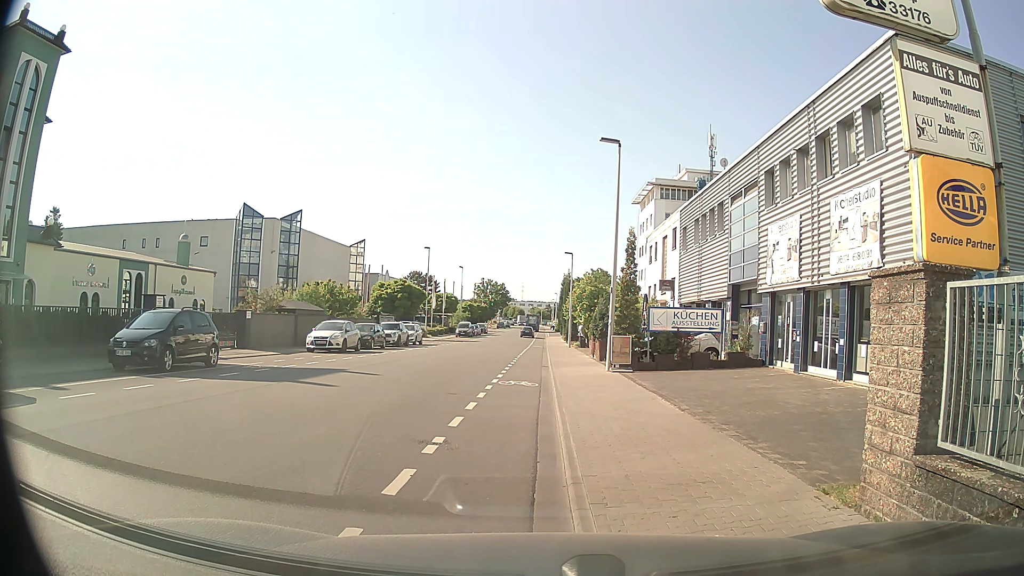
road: tertiary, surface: asphalt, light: Day
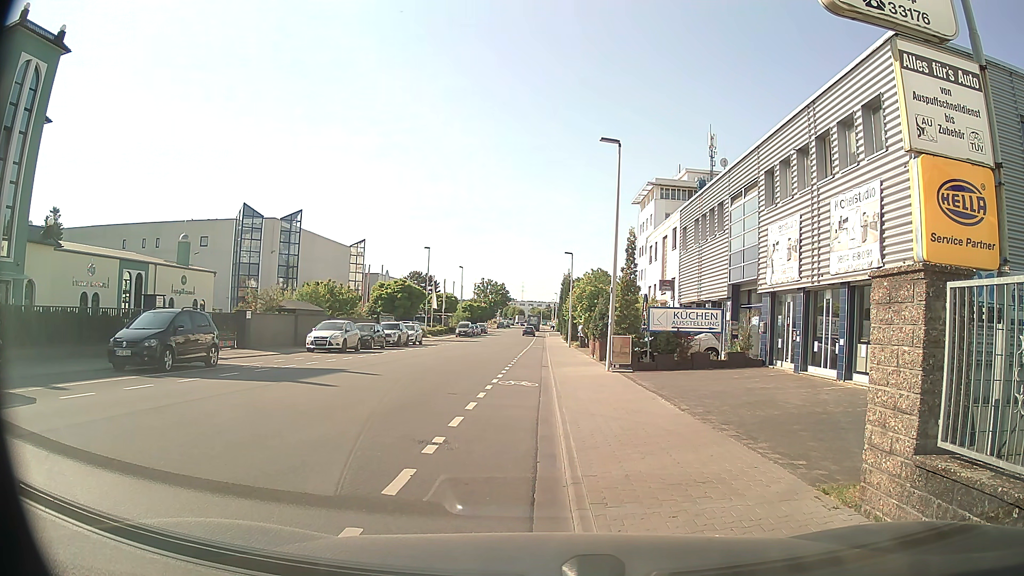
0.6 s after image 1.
(0.0, 0.0) m; 0°
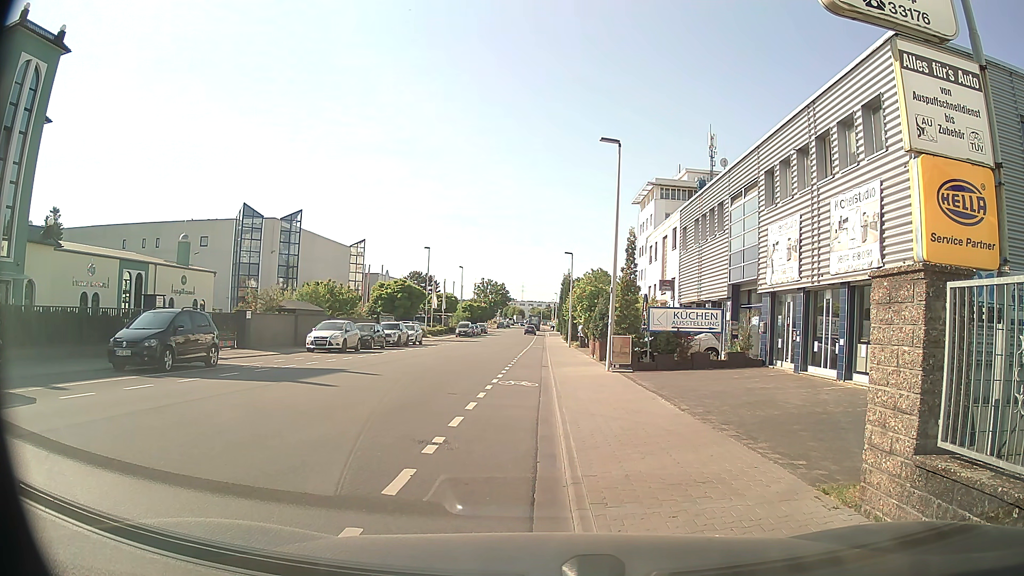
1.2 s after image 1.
(0.0, 0.0) m; 0°
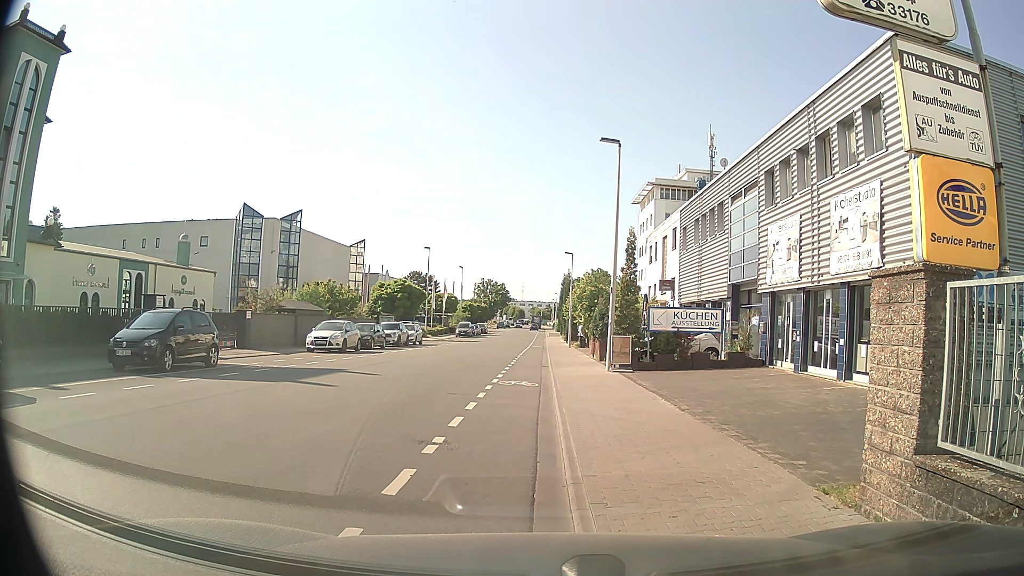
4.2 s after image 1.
(0.0, 0.0) m; 0°
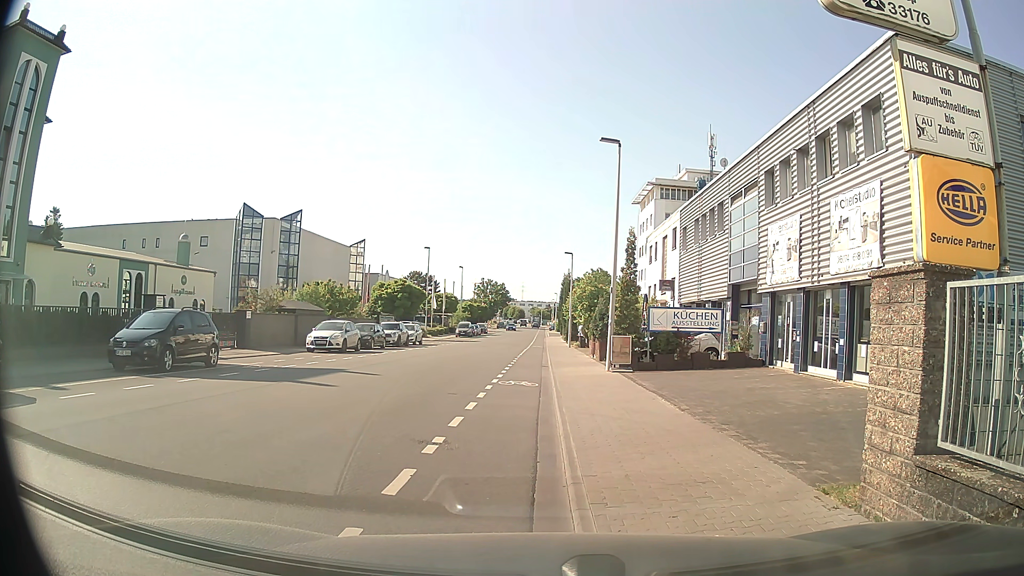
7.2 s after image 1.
(0.0, 0.0) m; 0°
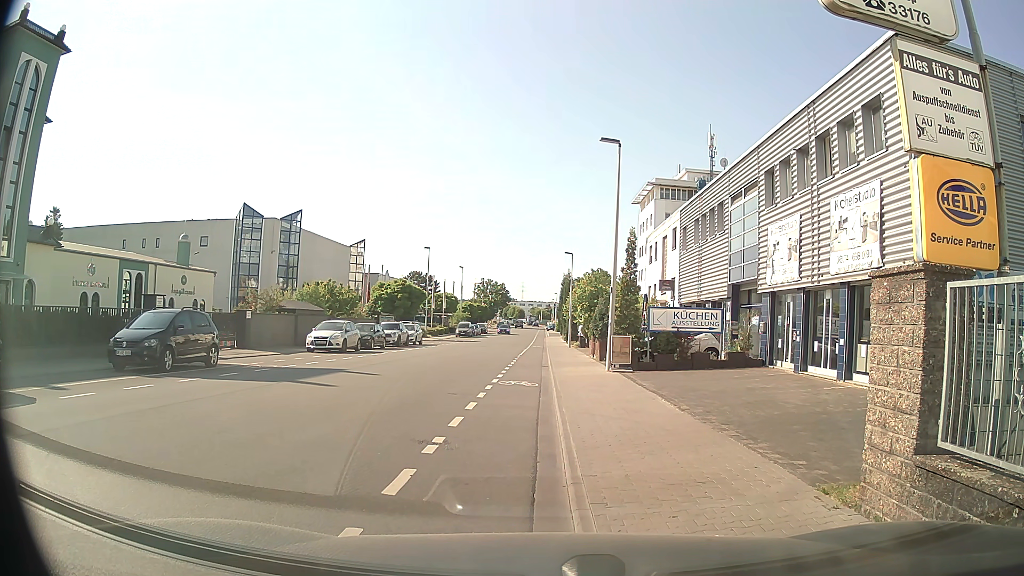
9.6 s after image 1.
(0.0, 0.0) m; 0°
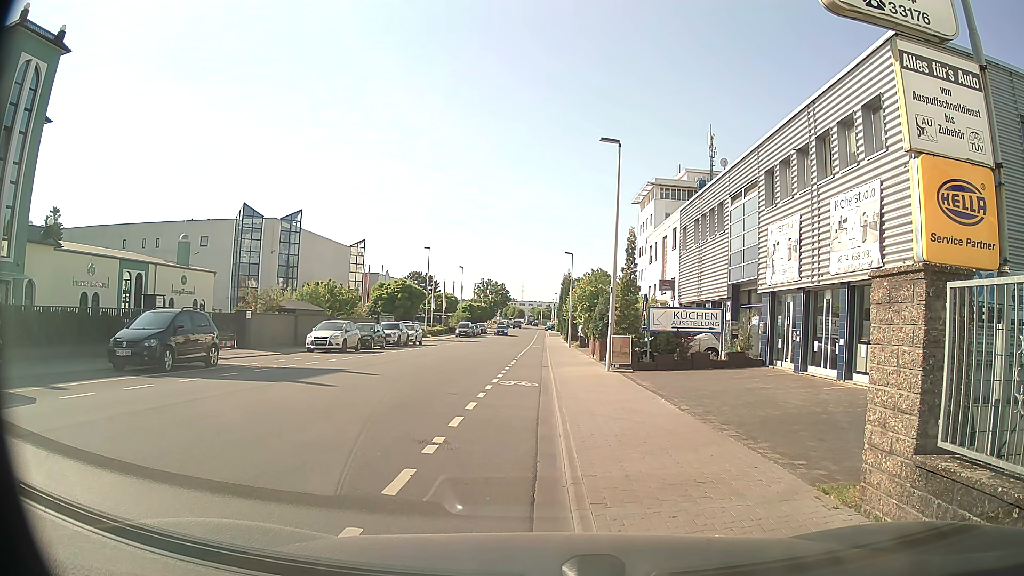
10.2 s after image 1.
(0.0, 0.0) m; 0°
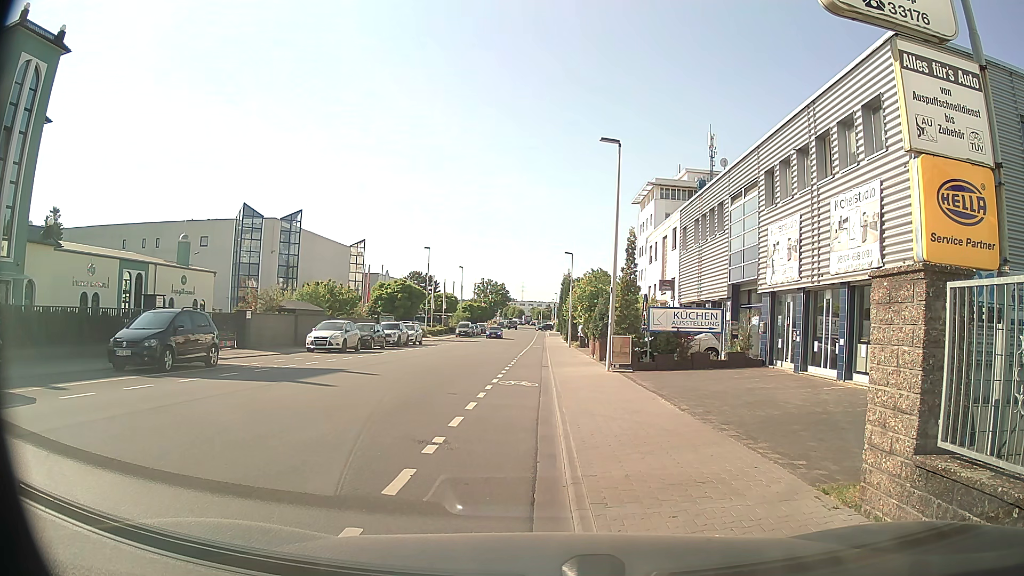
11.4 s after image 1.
(0.0, 0.0) m; 0°
(-1, +10) (-2, +20) (-2, +30) (-2, +40) (-2, +50) (-2, +60) (-1, +70) (-1, +80) (-1, +90) (-1, +100) m
